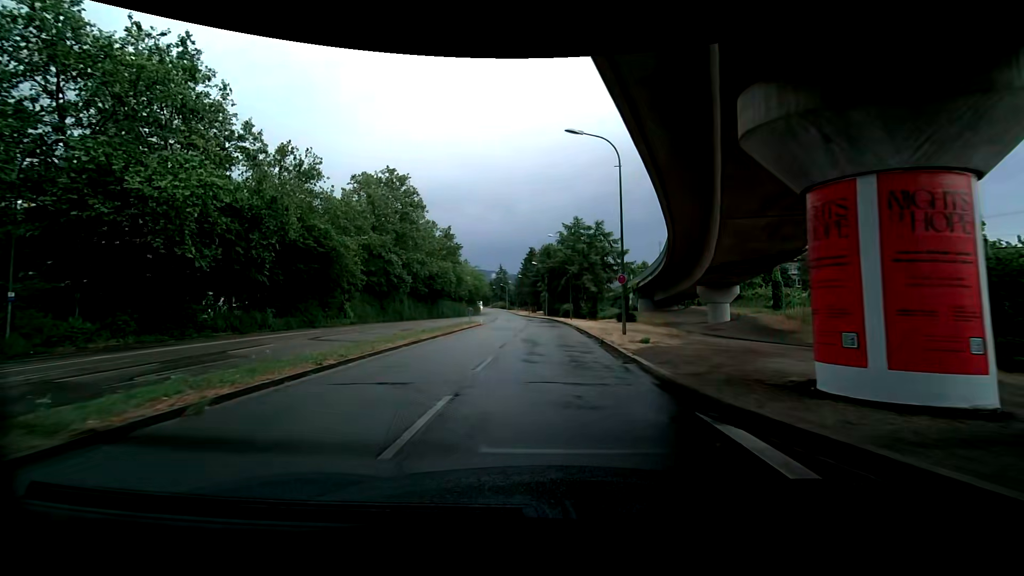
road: tertiary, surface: asphalt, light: Day
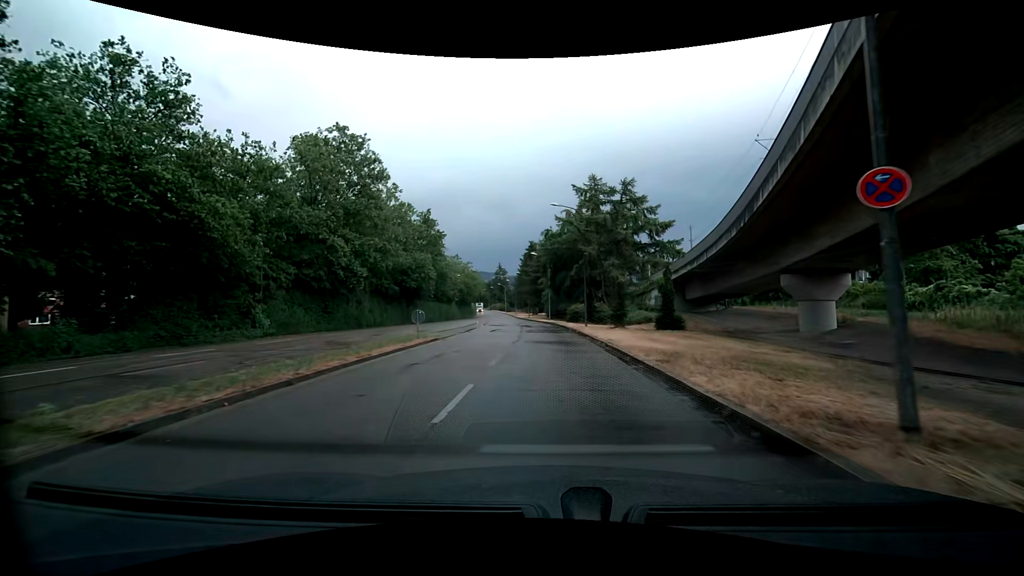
(-0.1, +16.7) m; -1°
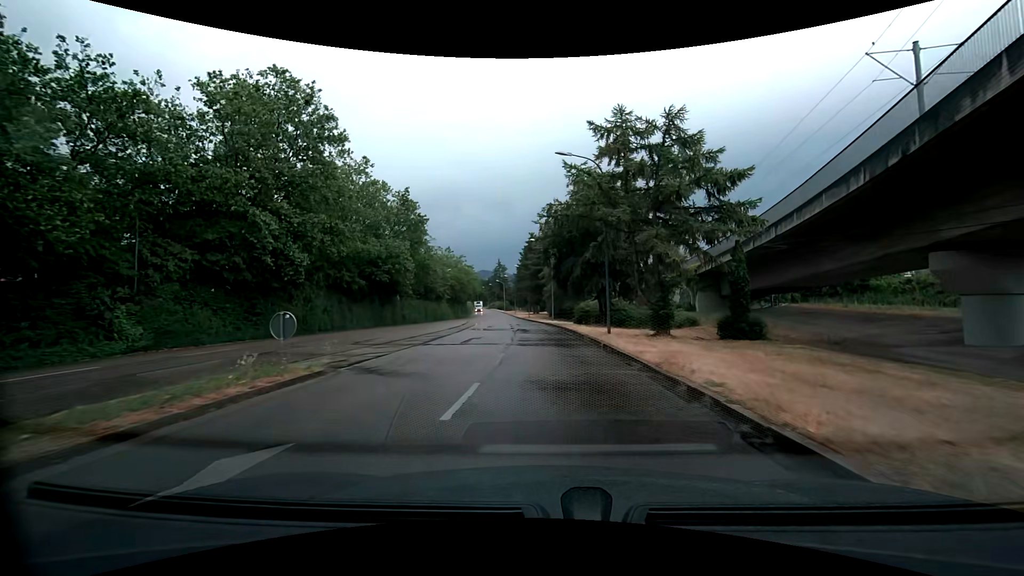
(-0.3, +12.0) m; -2°
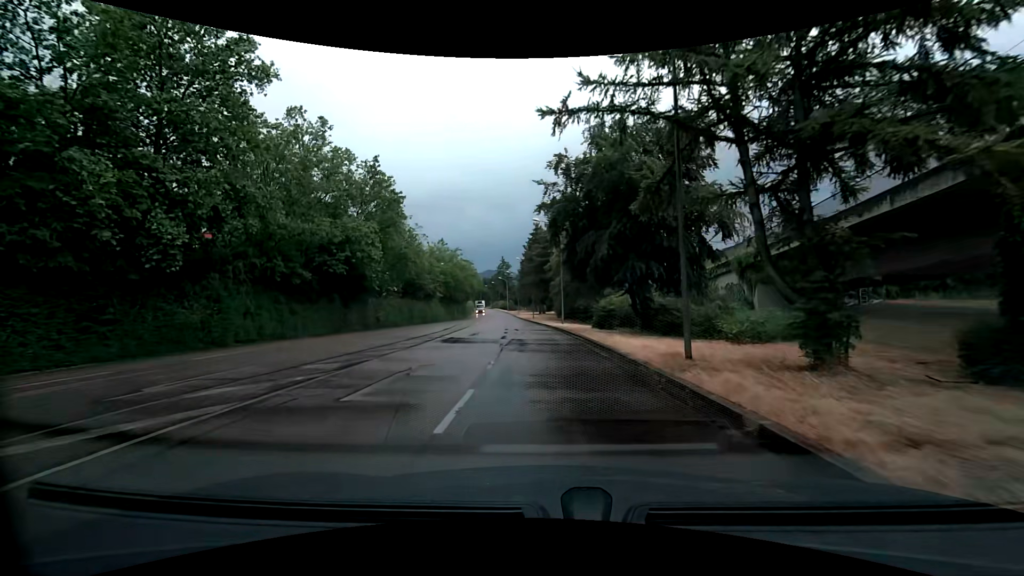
(+0.3, +12.6) m; +1°
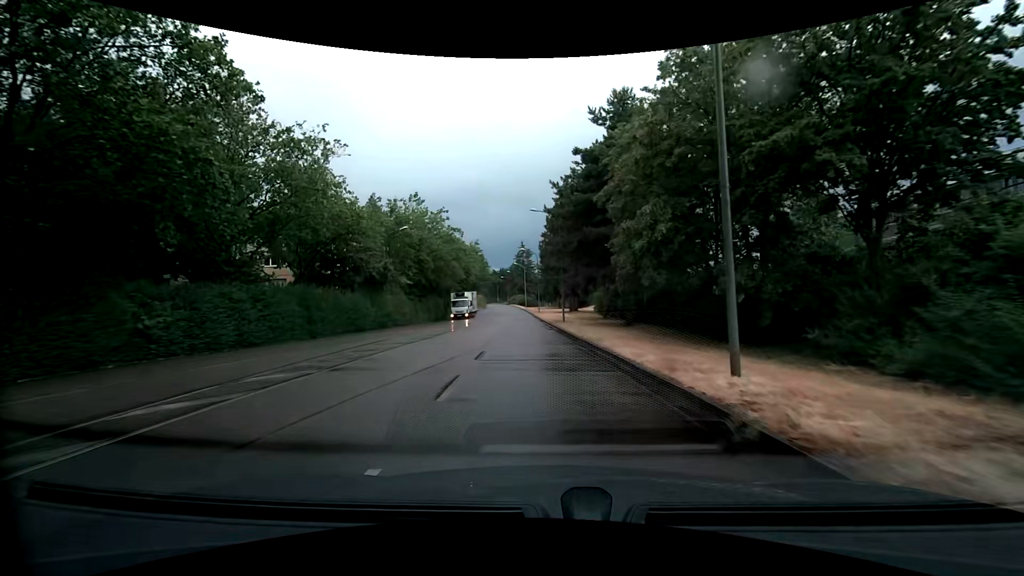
(-0.8, +34.4) m; -3°
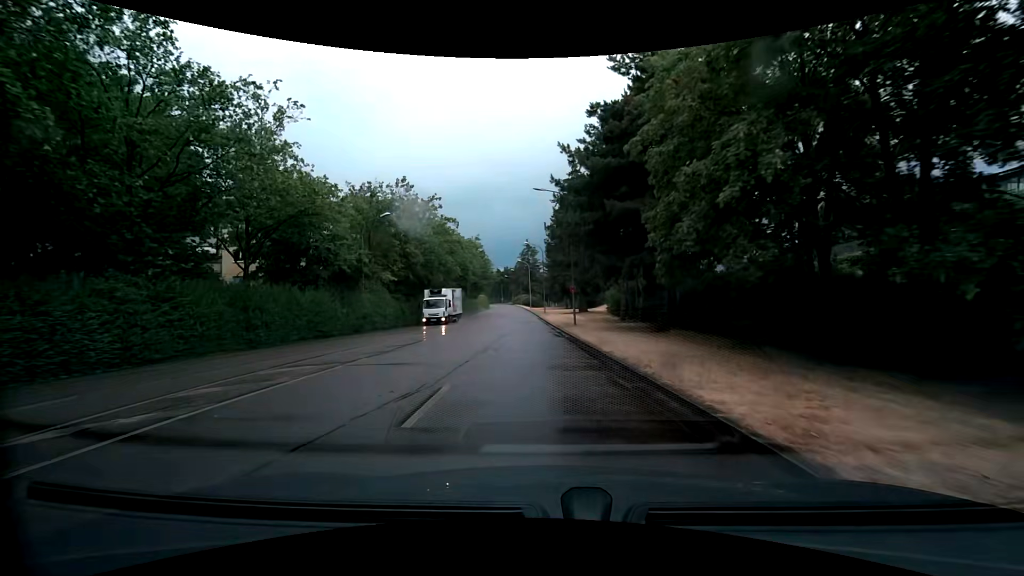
(-0.1, +7.3) m; -2°
(0, +10) (0, +20) (-1, +30) (-1, +40) (-1, +50) (-2, +60) (-2, +70) (-3, +80) (-4, +90) (-5, +100) m
